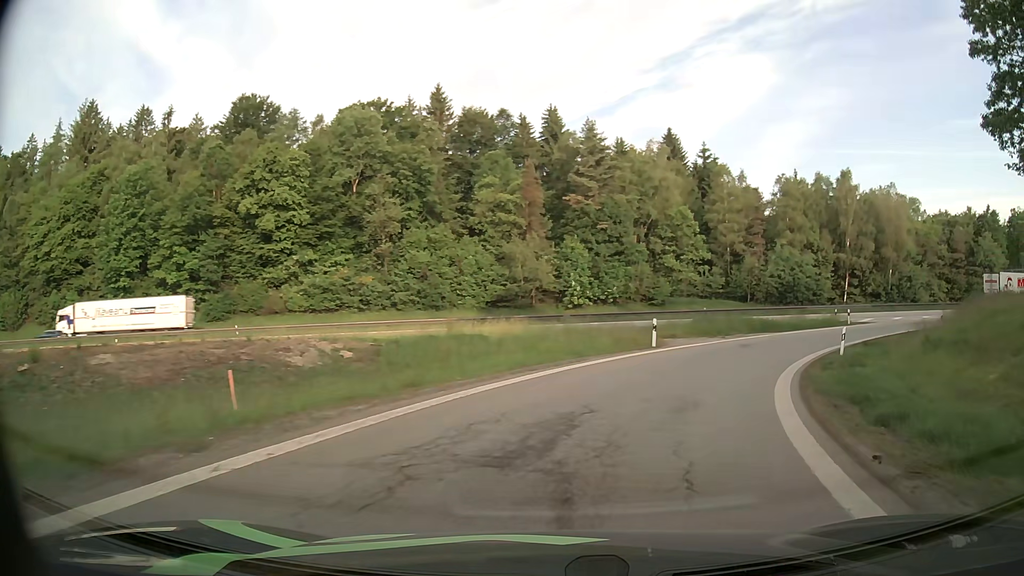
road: motorway_link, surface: asphalt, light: Day
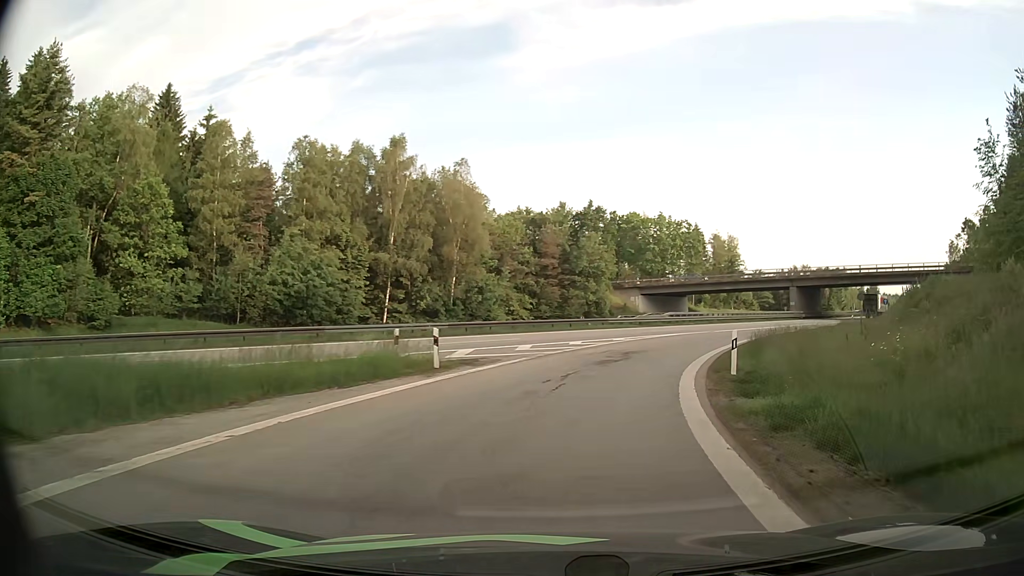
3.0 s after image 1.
(+10.6, +28.5) m; +40°
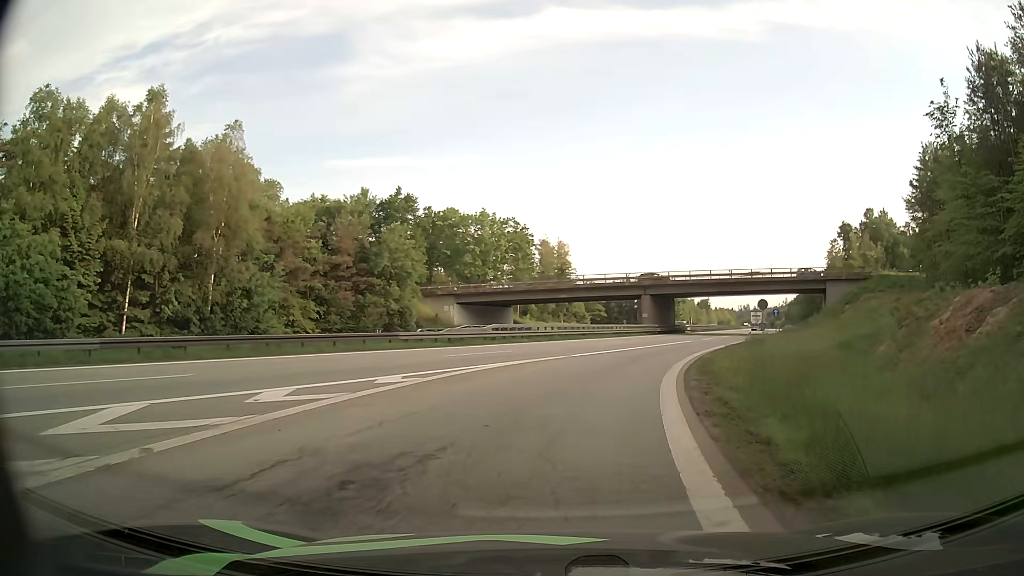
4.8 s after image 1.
(+2.6, +17.9) m; +16°
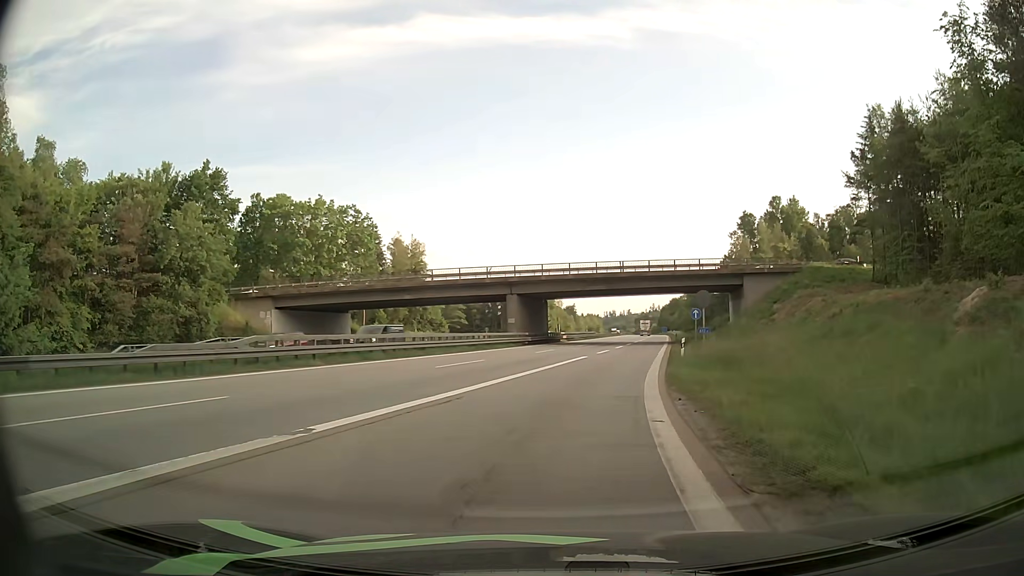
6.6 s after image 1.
(+1.9, +17.8) m; +11°
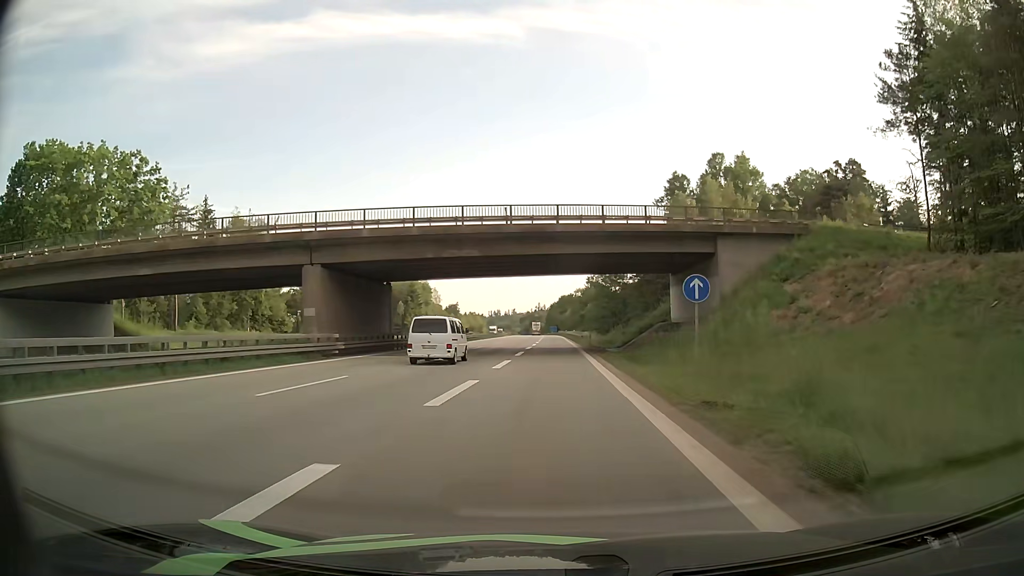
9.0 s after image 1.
(+2.9, +28.2) m; +10°
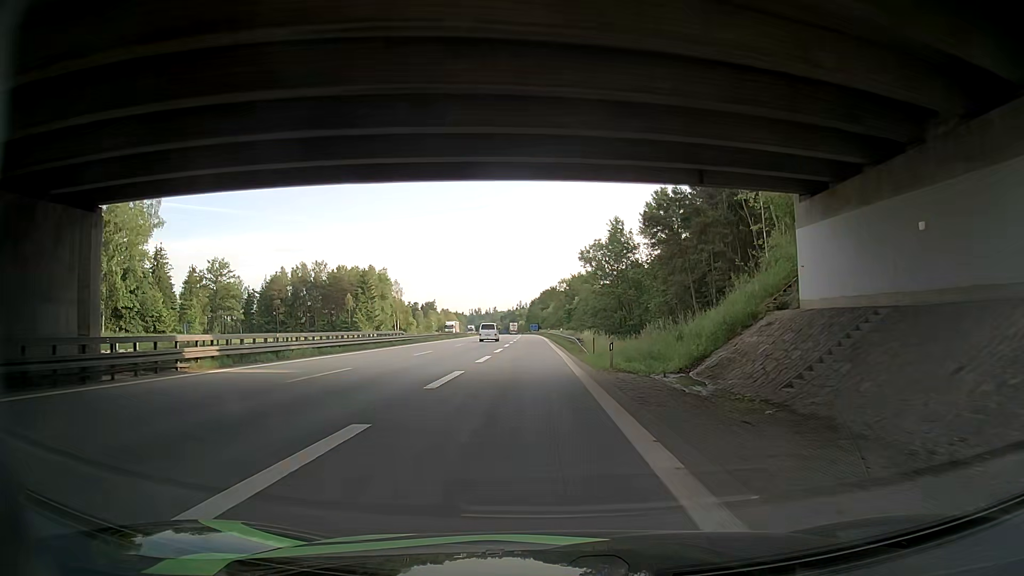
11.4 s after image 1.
(+0.7, +33.0) m; +2°
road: motorway
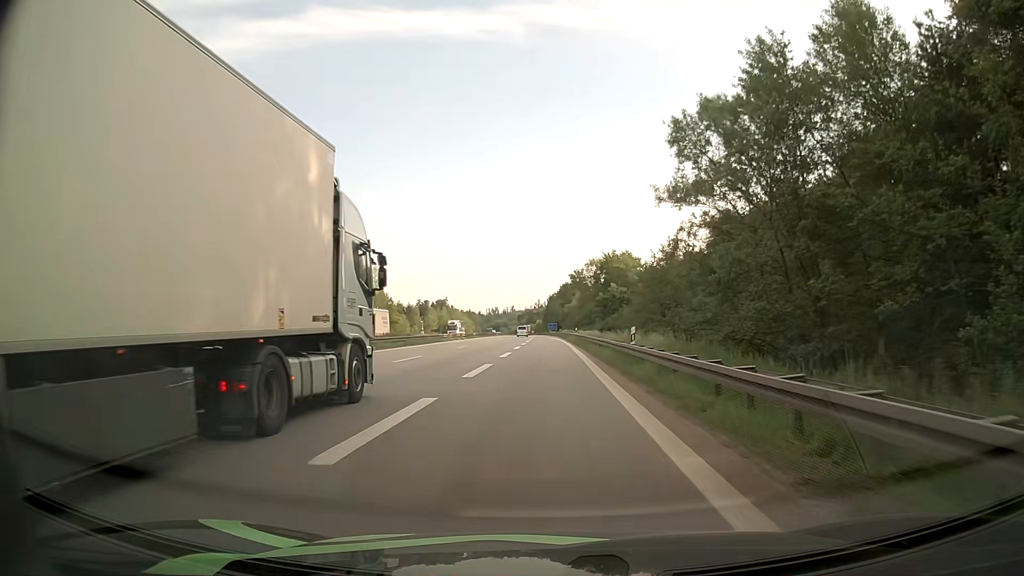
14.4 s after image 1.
(-0.4, +44.7) m; -1°
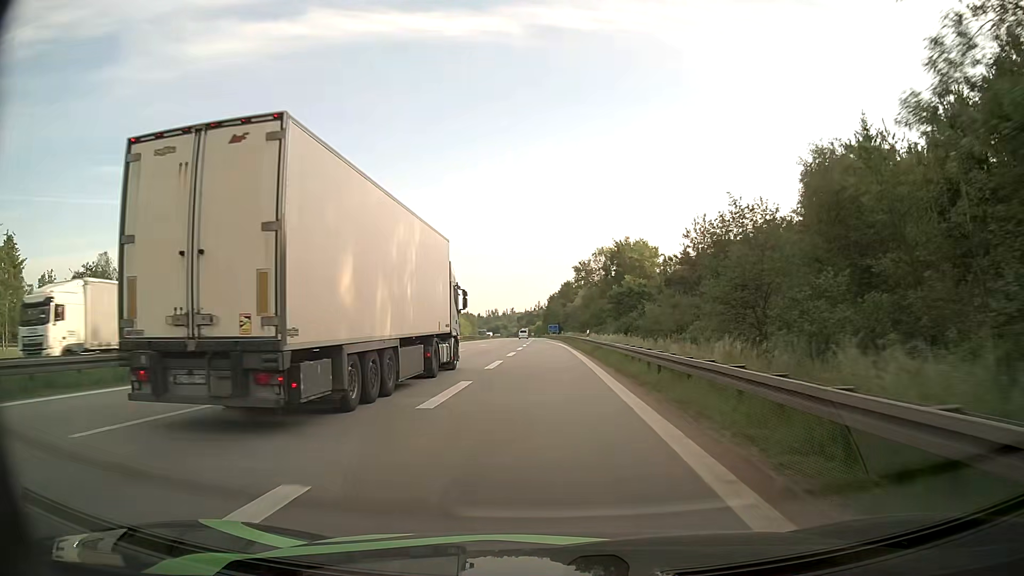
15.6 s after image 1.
(0.0, +19.4) m; 0°
